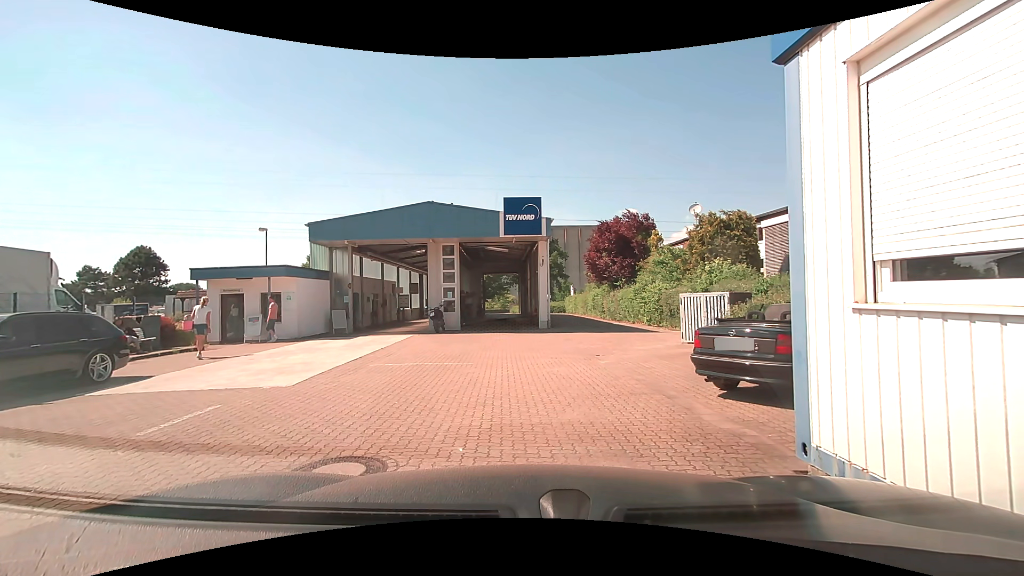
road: service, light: Day
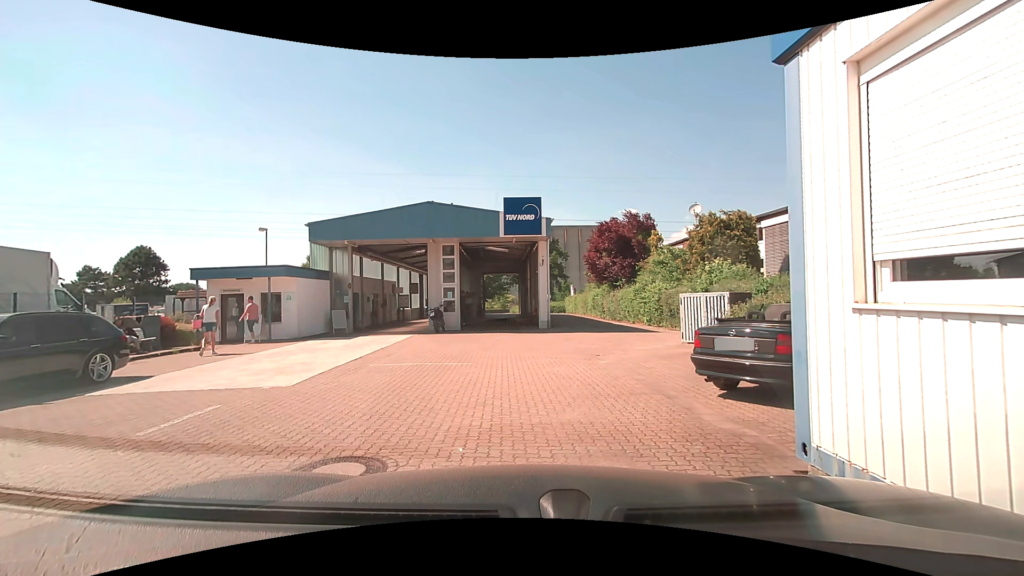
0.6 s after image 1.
(0.0, 0.0) m; 0°
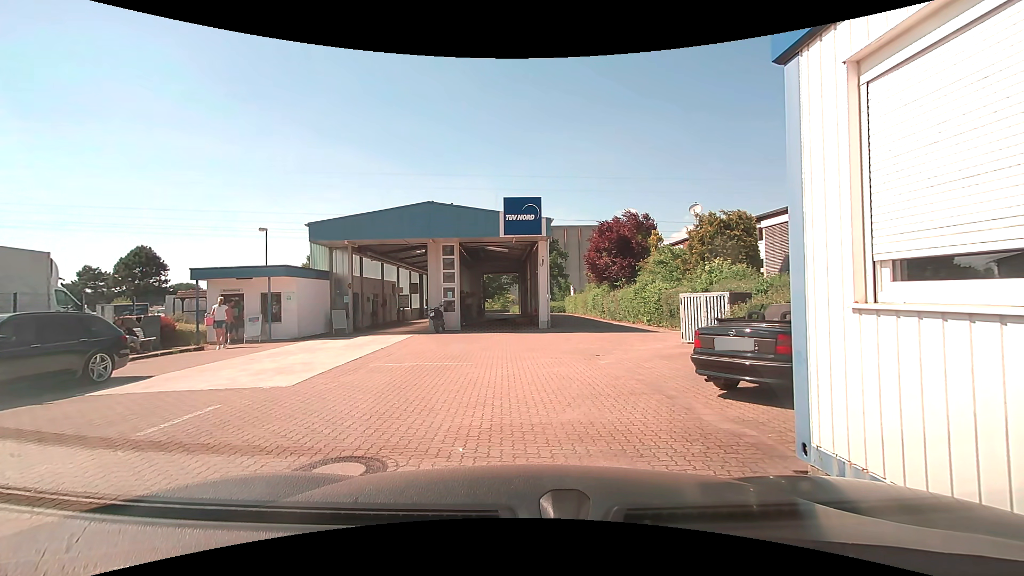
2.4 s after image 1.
(0.0, 0.0) m; 0°
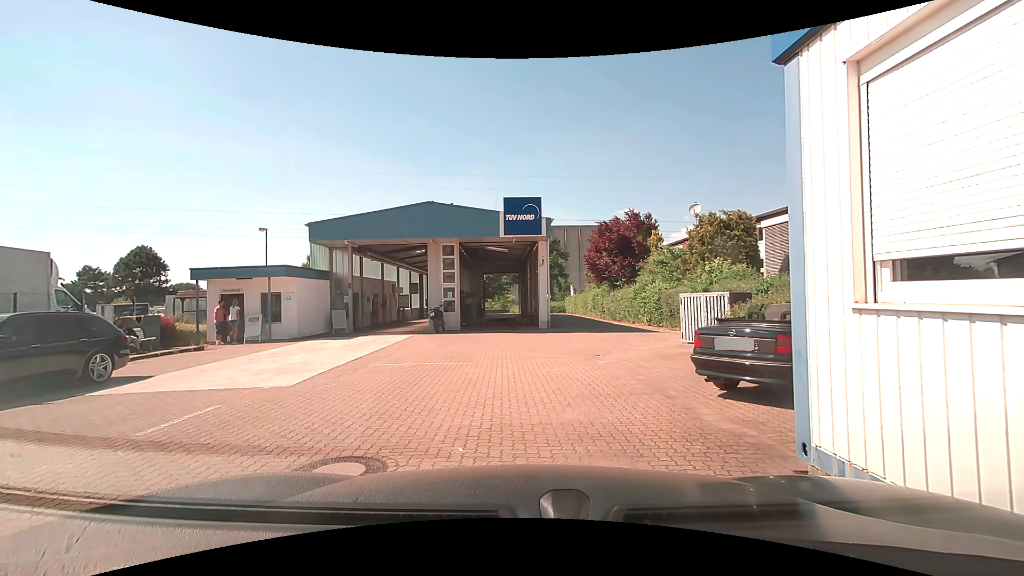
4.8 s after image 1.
(0.0, 0.0) m; 0°
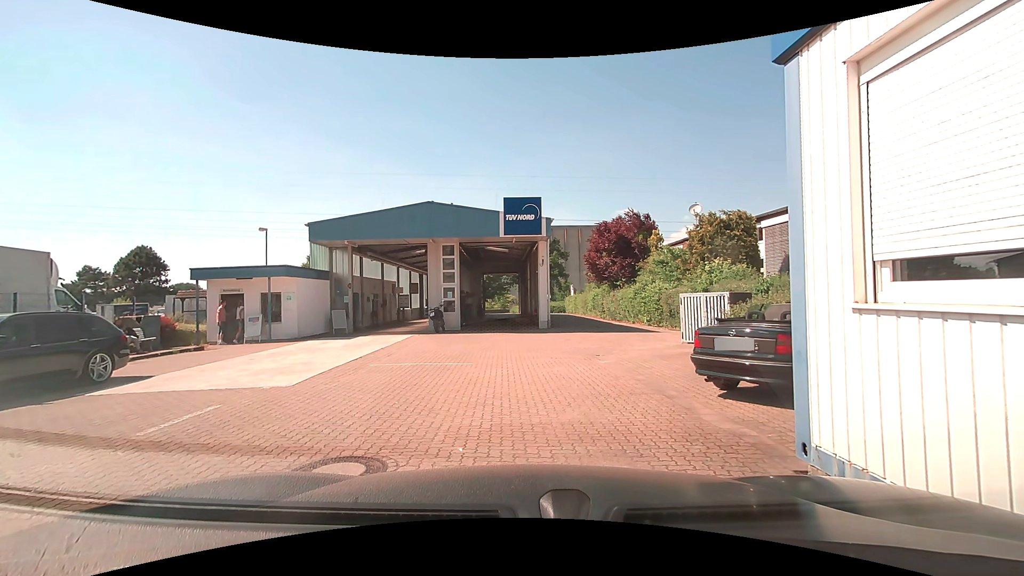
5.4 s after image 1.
(0.0, 0.0) m; 0°
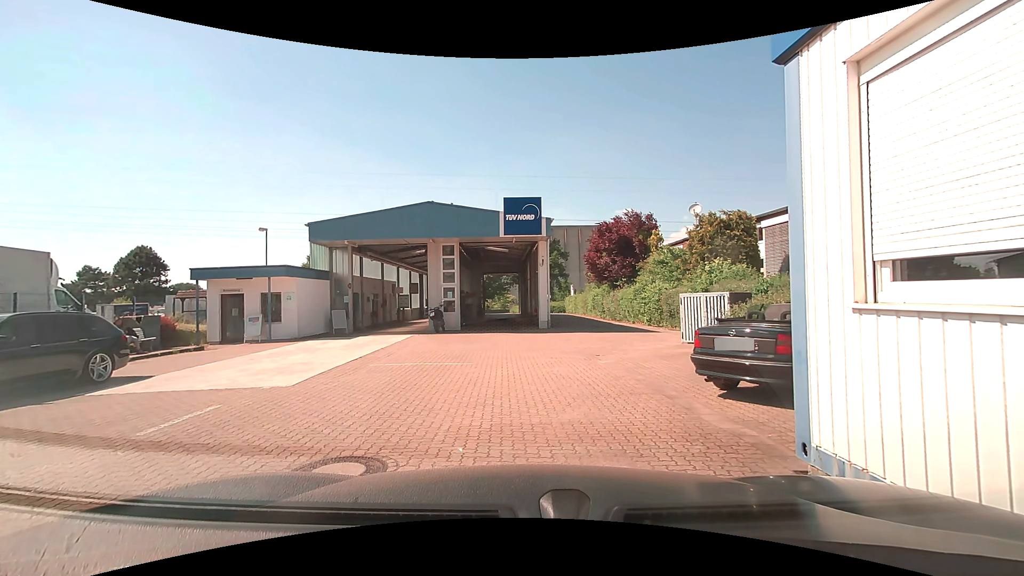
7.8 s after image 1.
(0.0, 0.0) m; 0°
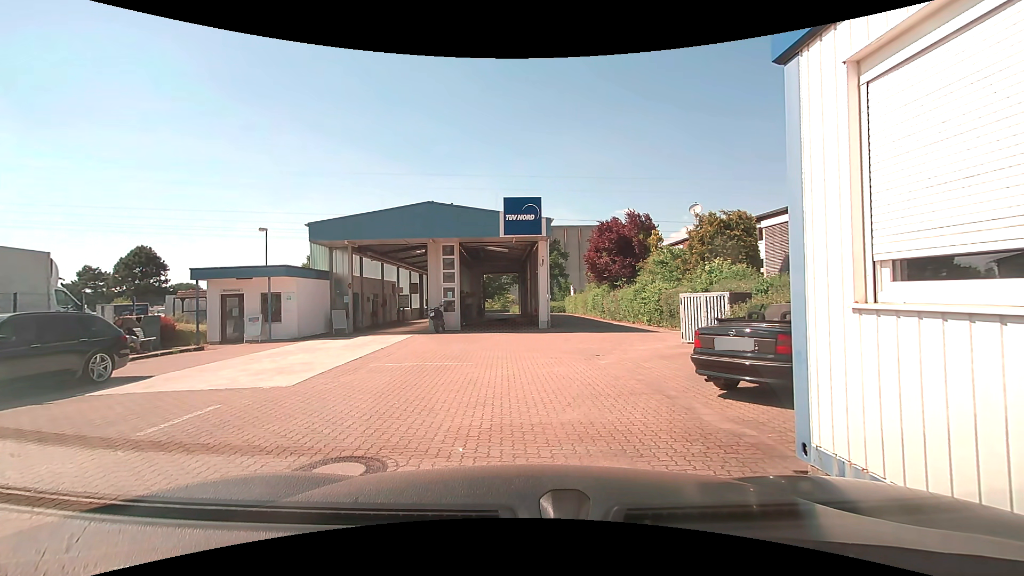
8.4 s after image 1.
(0.0, 0.0) m; 0°
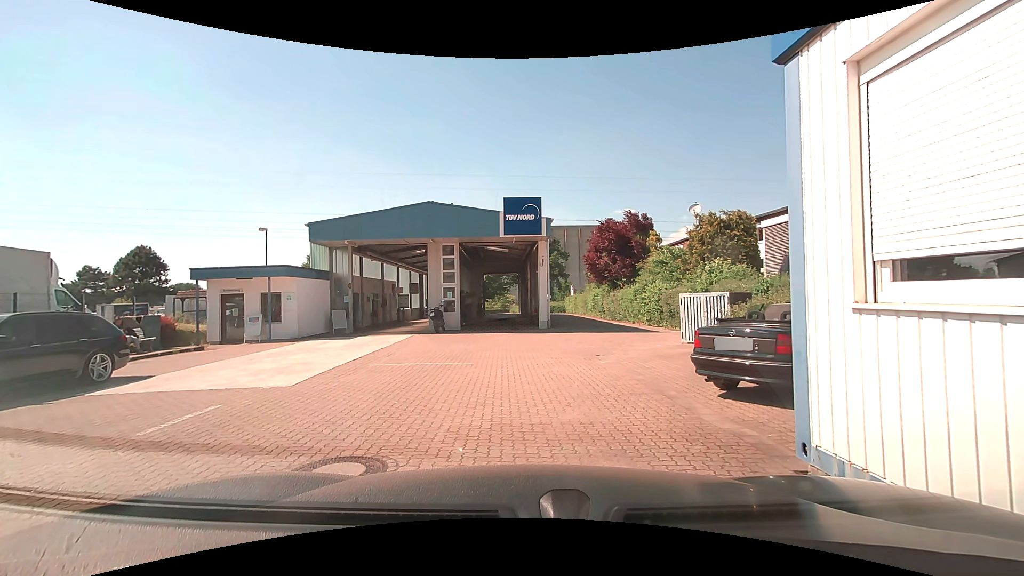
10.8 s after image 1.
(0.0, 0.0) m; 0°
